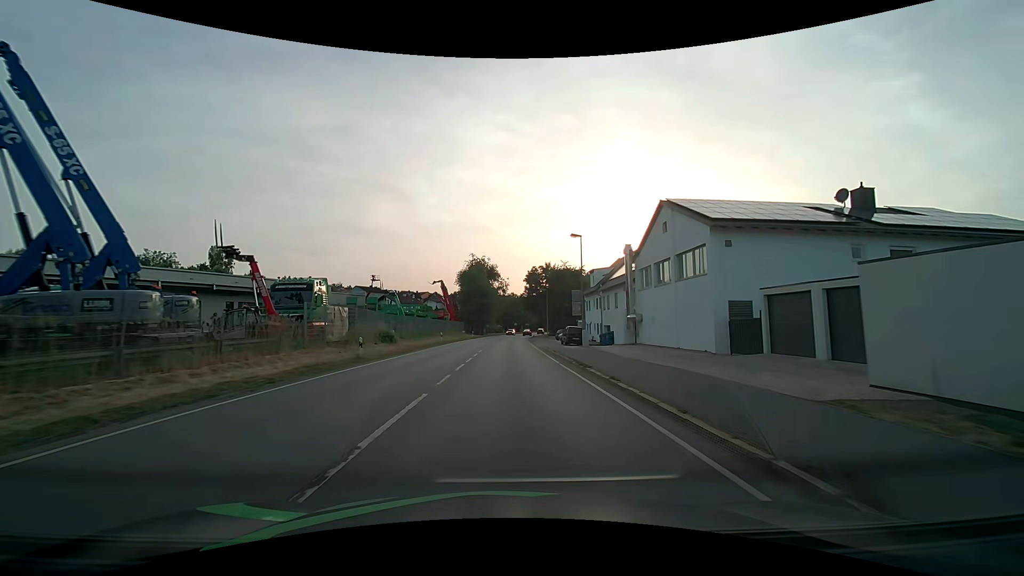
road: primary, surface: asphalt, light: Day
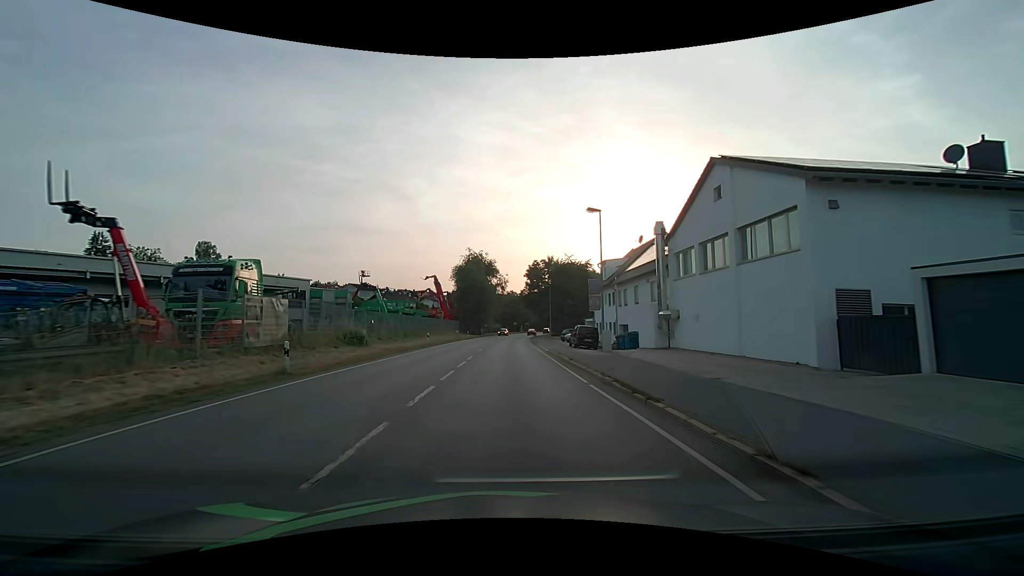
(0.0, +7.6) m; 0°
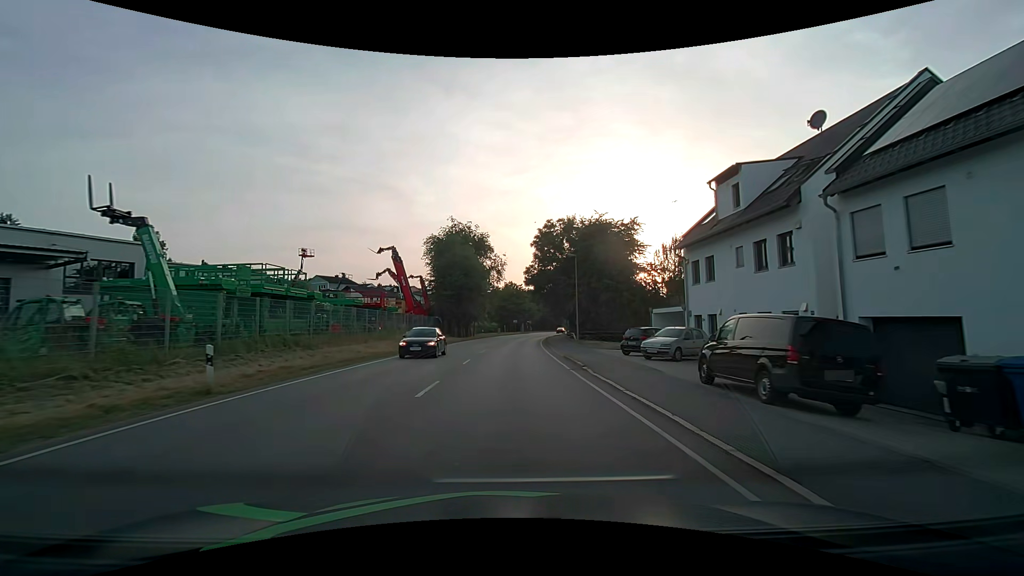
(+0.1, +30.5) m; 0°
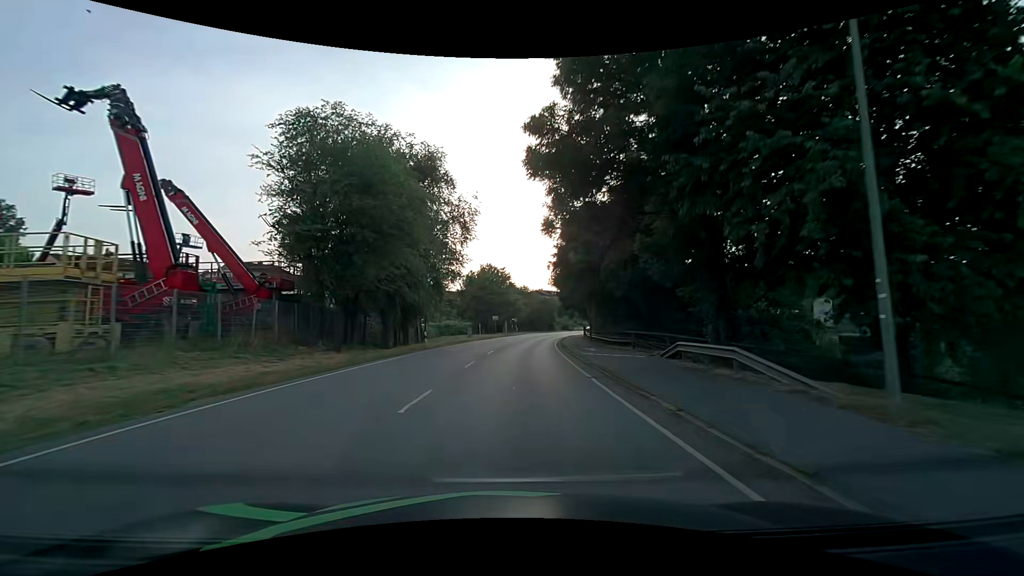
(+0.5, +38.1) m; +2°
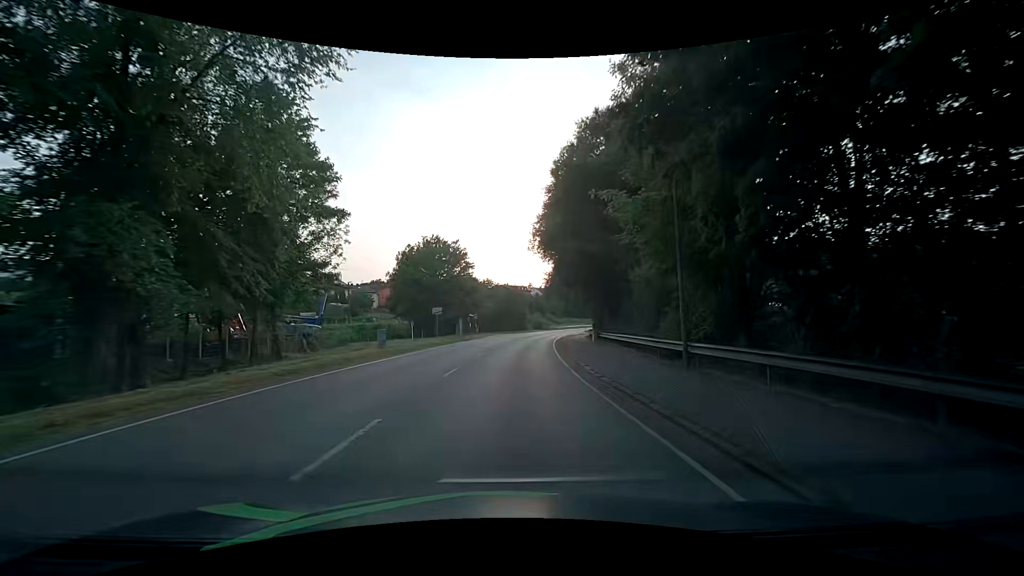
(+1.1, +30.4) m; +4°
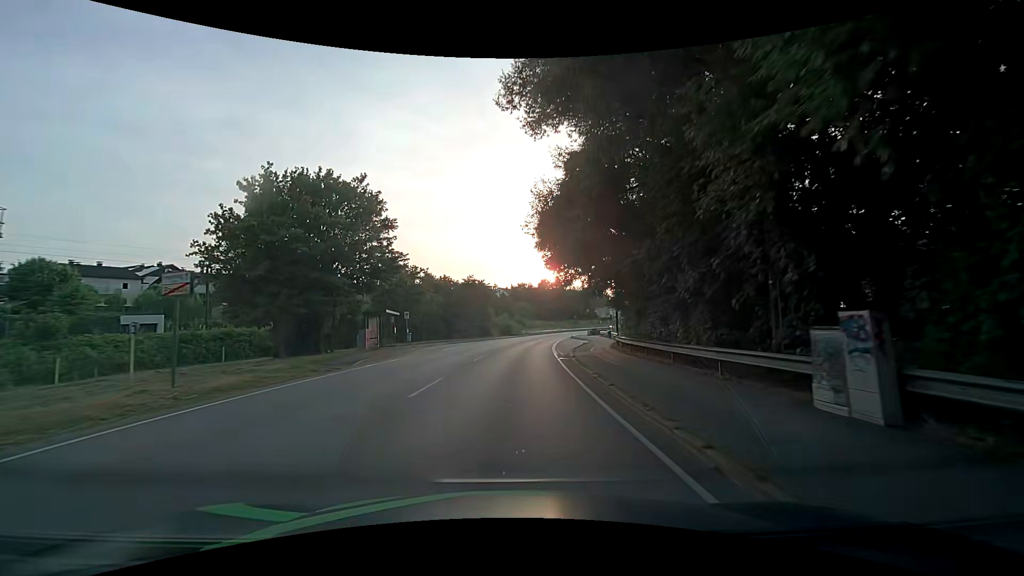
(+1.0, +30.4) m; +4°
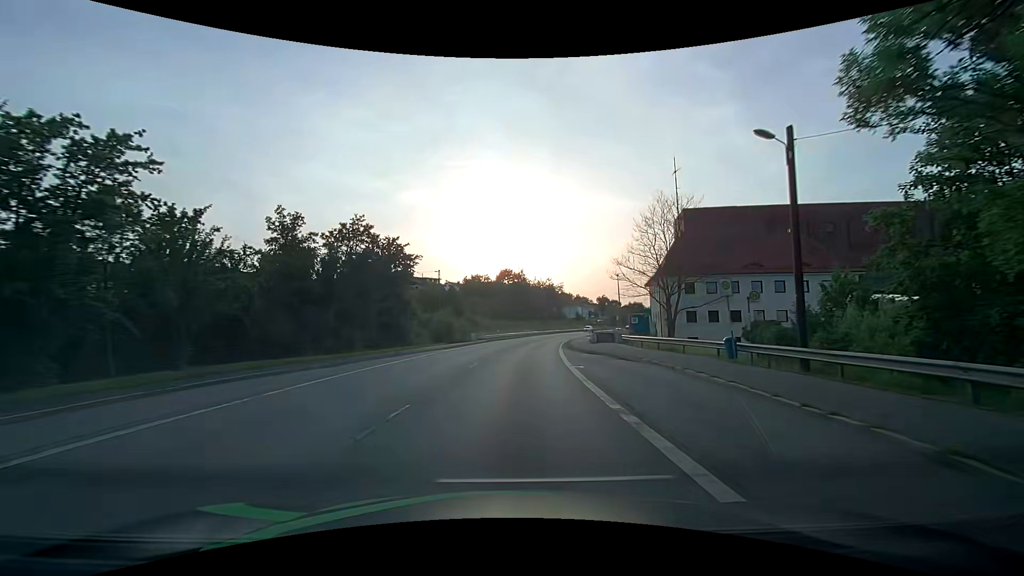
(+1.4, +40.4) m; +5°
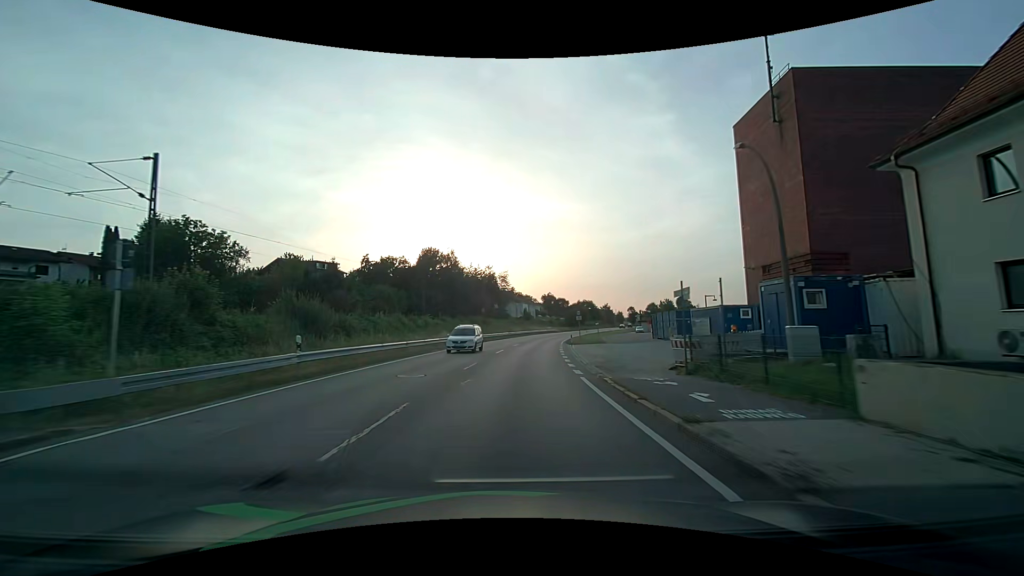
(+3.2, +48.7) m; +7°
(0, +10) (+1, +20) (+1, +30) (+2, +40) (+3, +50) (+5, +60) (+6, +70) (+8, +79) (+10, +89) (+13, +99) m
